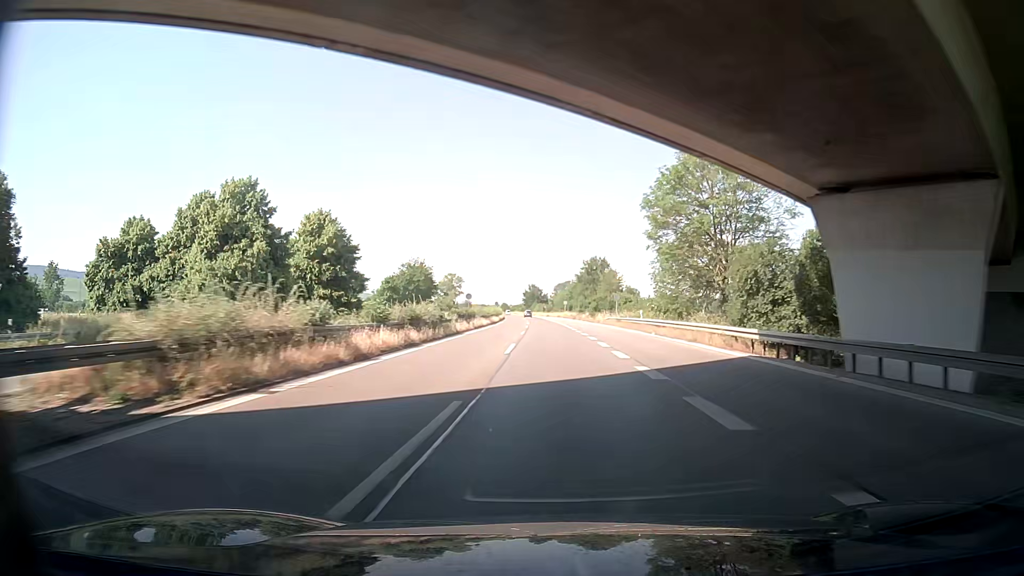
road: trunk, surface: asphalt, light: Day
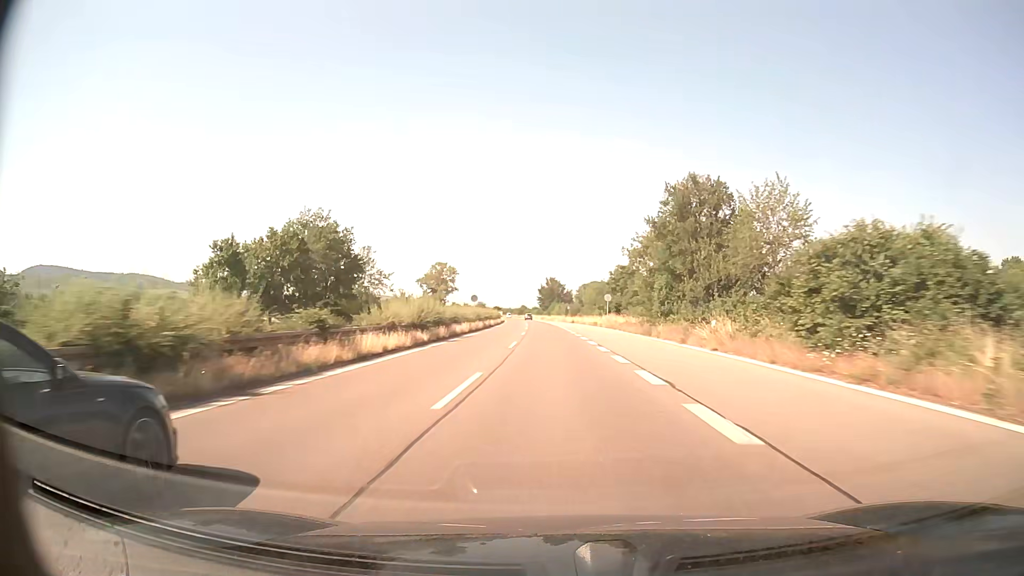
(-1.1, +67.0) m; -2°
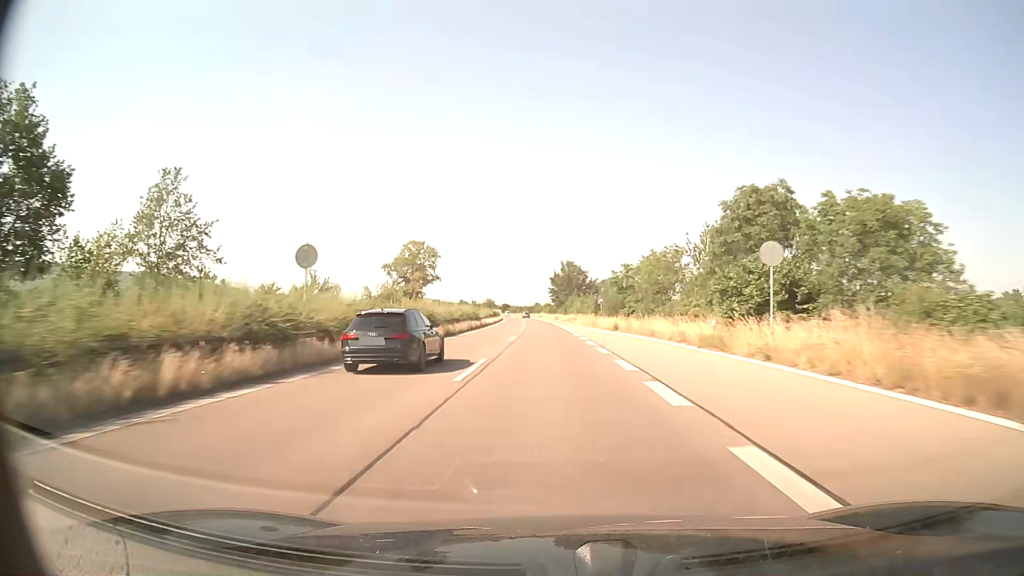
(-0.7, +51.3) m; -2°
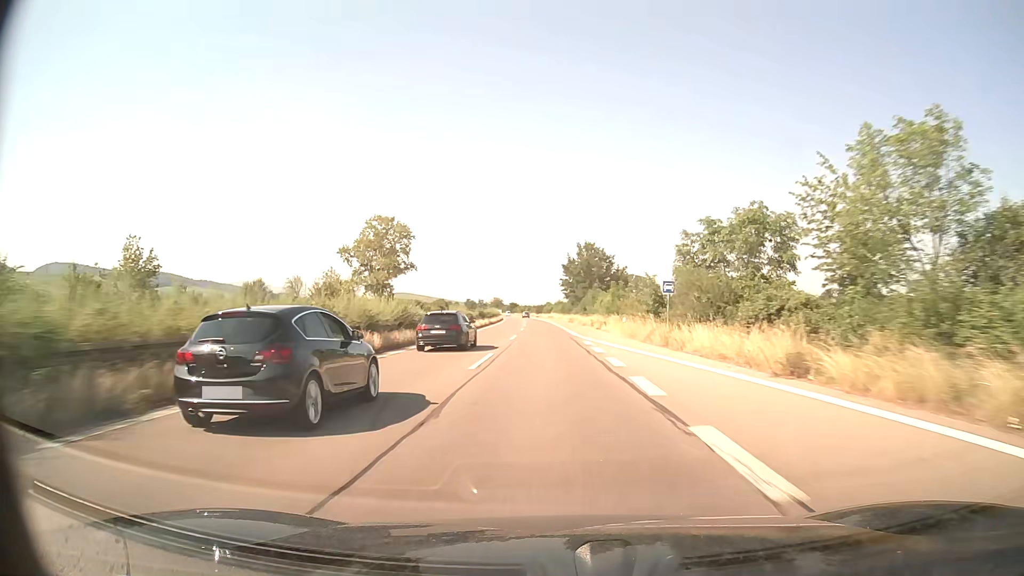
(-0.3, +34.7) m; -1°
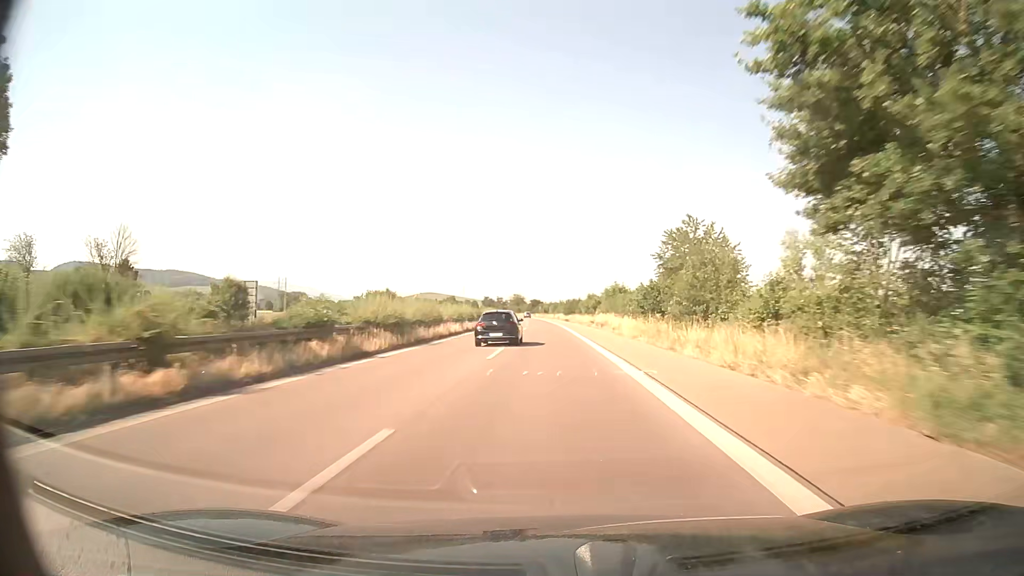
(-2.3, +87.4) m; -3°
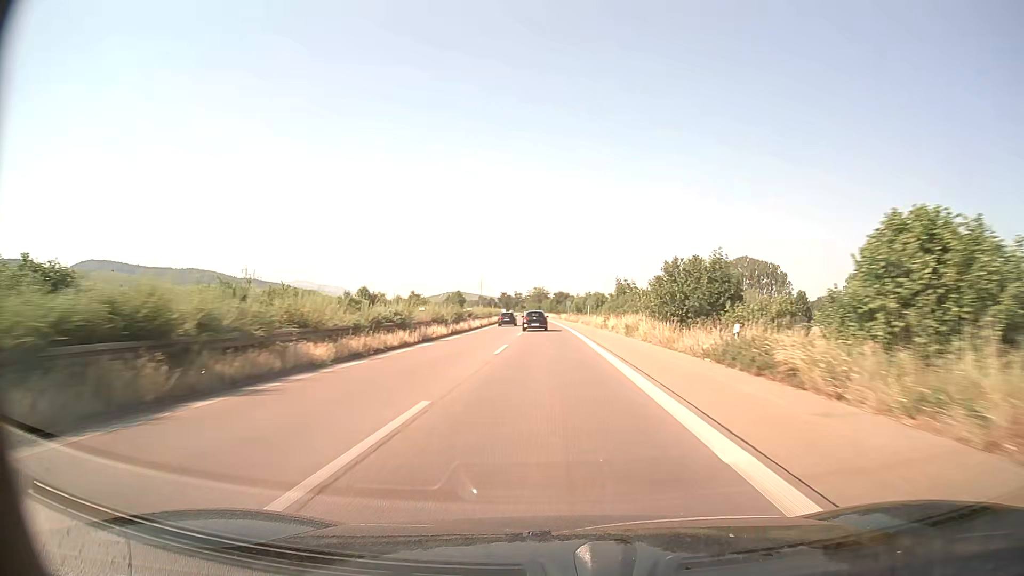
(-1.8, +87.7) m; -3°
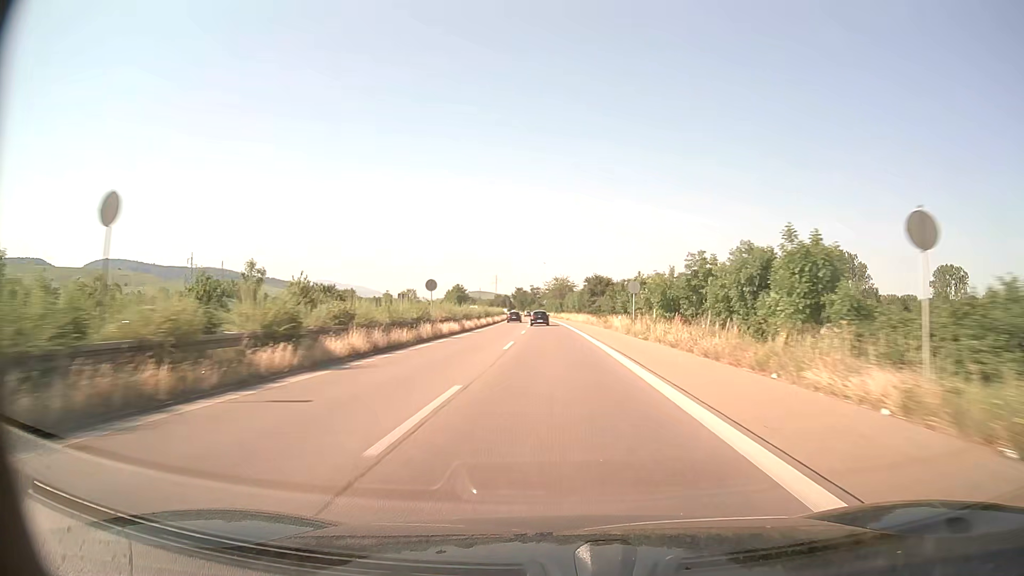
(-1.3, +69.9) m; -2°
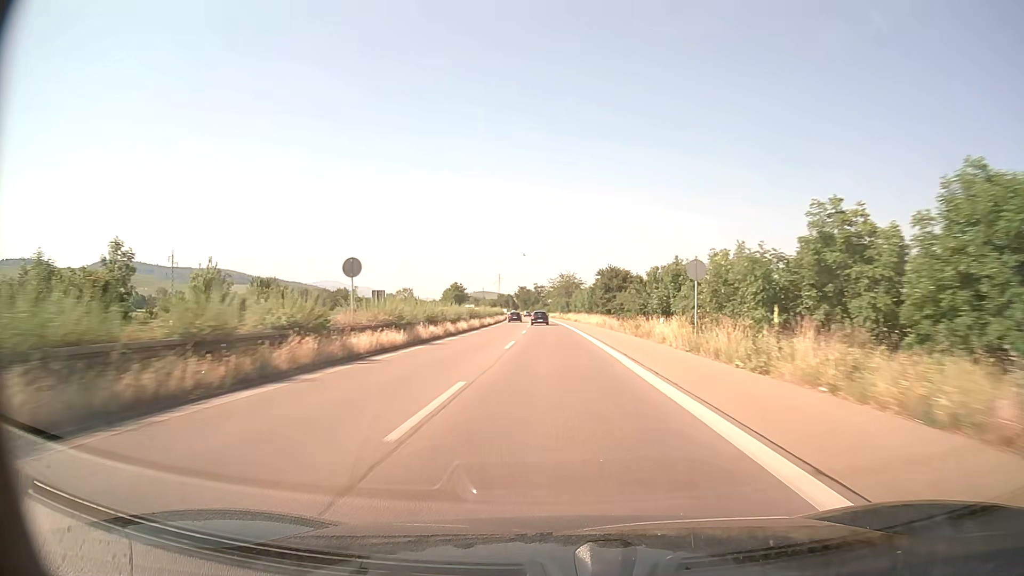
(-0.1, +17.4) m; 0°
(0, +10) (0, +20) (0, +30) (0, +40) (-1, +50) (-1, +60) (-1, +70) (-1, +80) (-2, +90) (-2, +100) m
